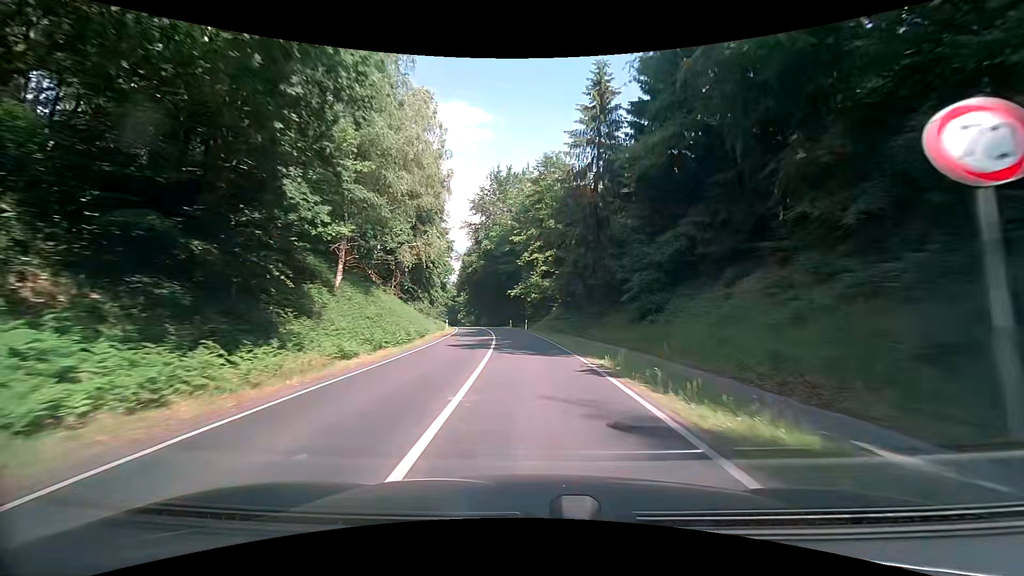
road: secondary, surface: asphalt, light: Day
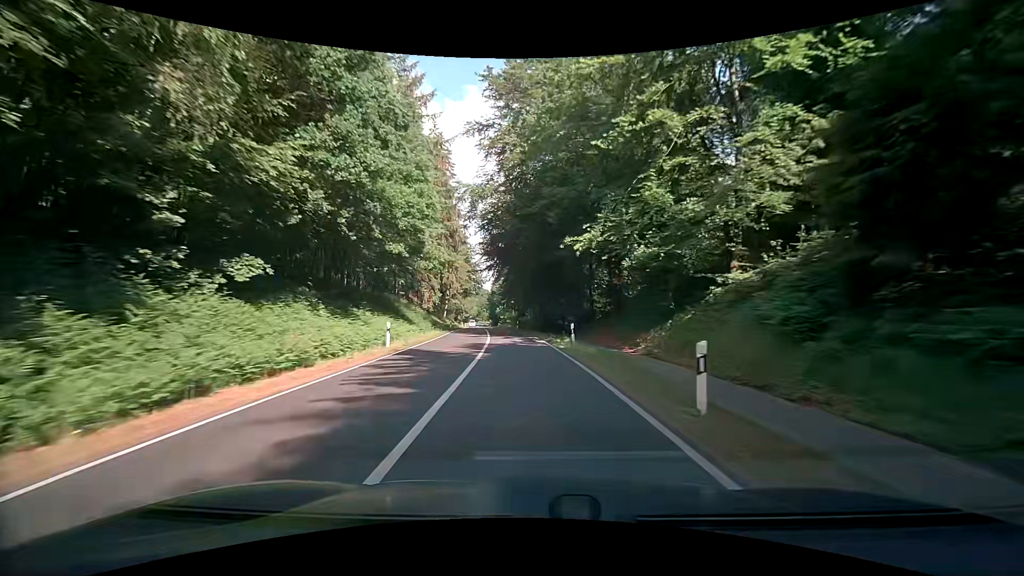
(-2.1, +41.5) m; -6°
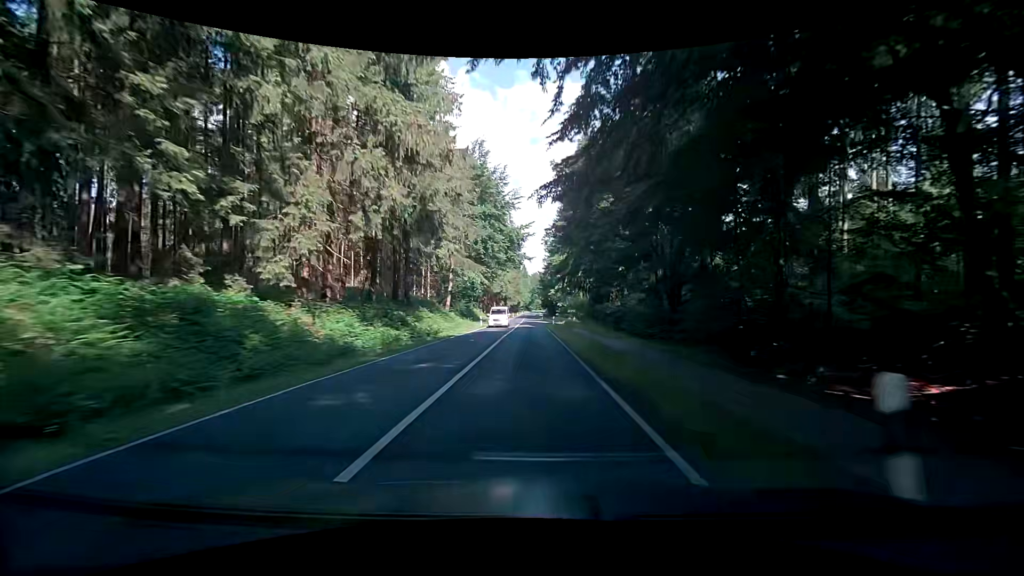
(-3.2, +54.2) m; -7°
(0, +10) (0, +20) (0, +30) (0, +40) (0, +50) (+1, +60) (+1, +70) (+1, +80) (+1, +90) (+1, +100) m
